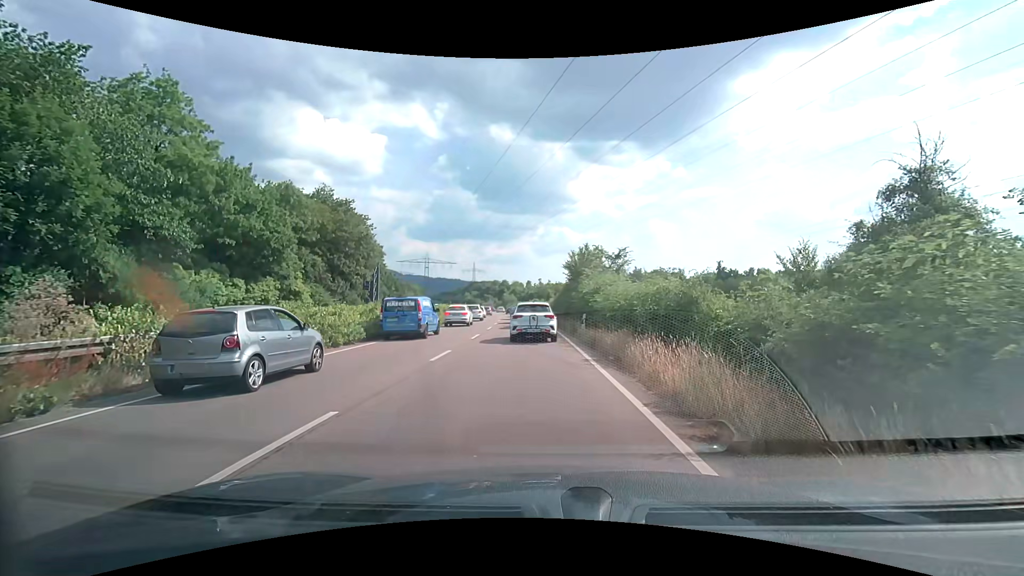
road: trunk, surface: asphalt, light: Day
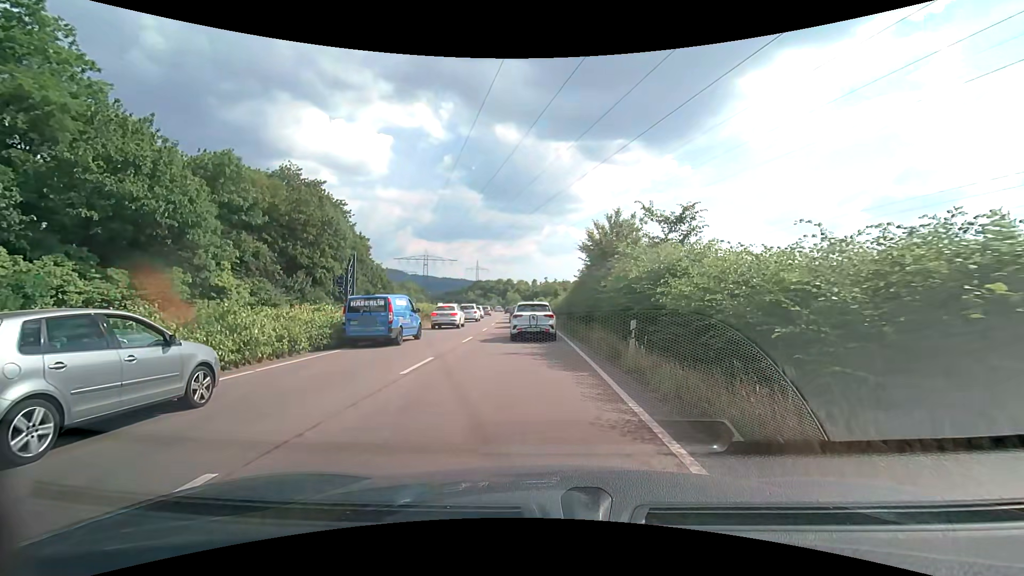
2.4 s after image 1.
(-0.2, +11.5) m; -2°
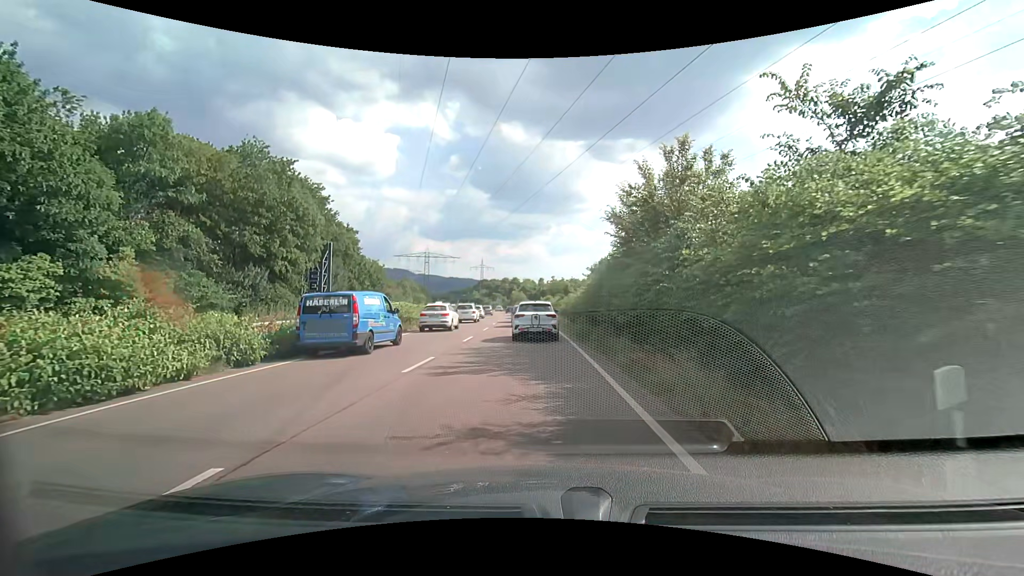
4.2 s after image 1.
(0.0, +9.0) m; 0°
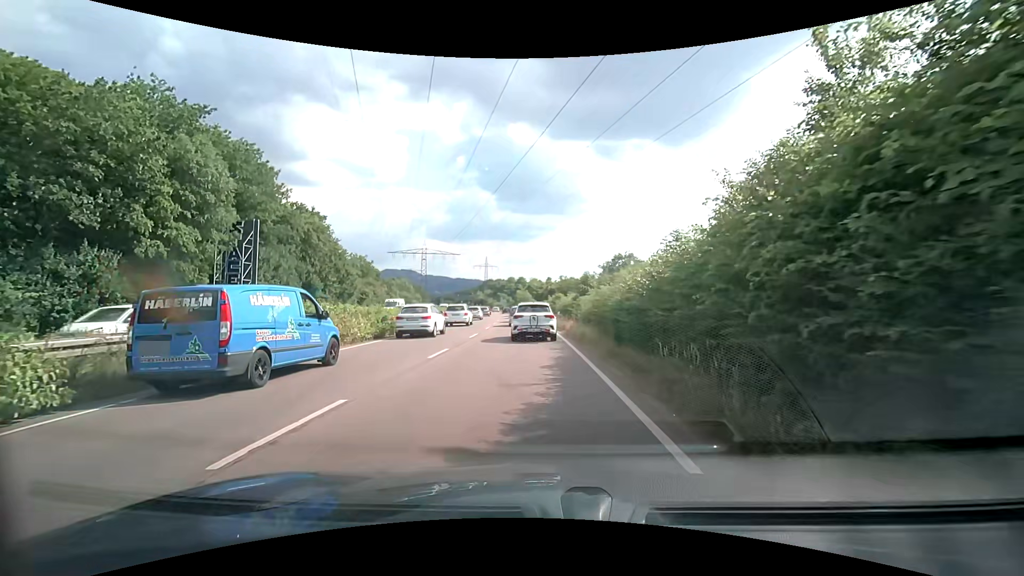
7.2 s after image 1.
(-0.2, +15.0) m; -2°
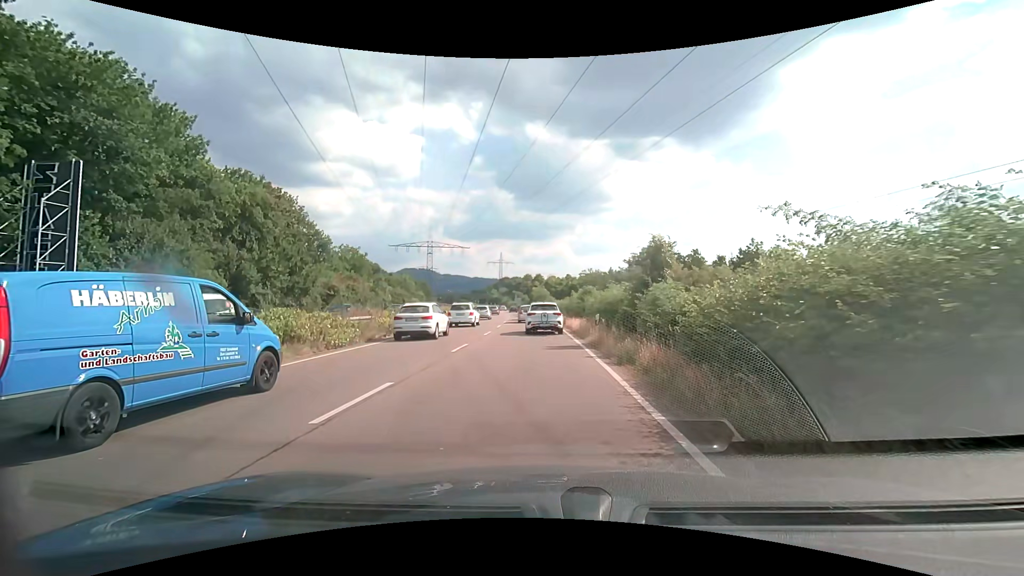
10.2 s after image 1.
(-0.1, +16.6) m; -1°
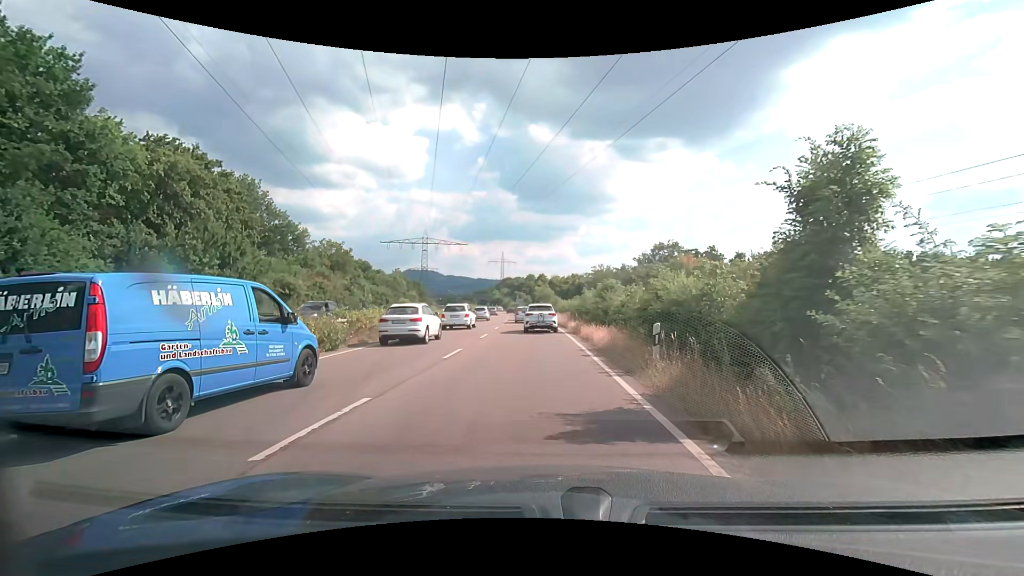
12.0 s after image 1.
(-0.1, +10.5) m; -1°
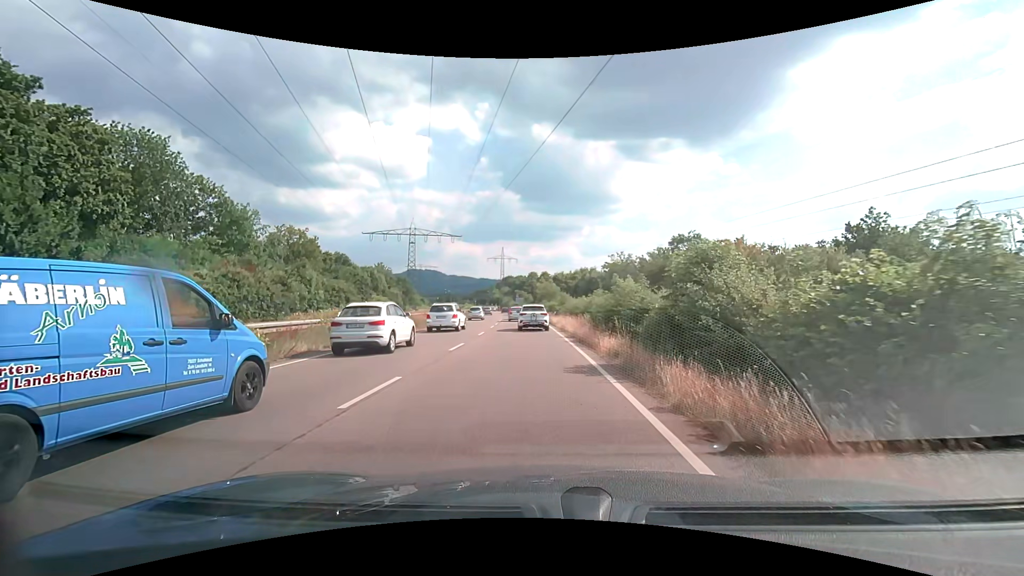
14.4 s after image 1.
(0.0, +15.9) m; 0°
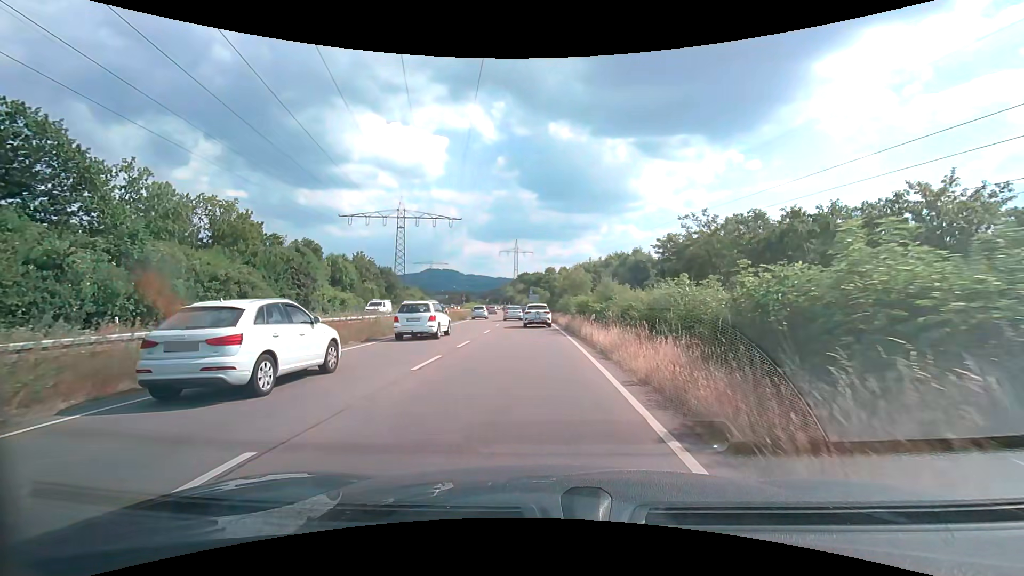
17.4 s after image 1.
(-0.3, +23.3) m; -2°
(0, +10) (0, +20) (0, +30) (-1, +40) (-1, +50) (-2, +60) (-2, +70) (-3, +80) (-4, +90) (-5, +100) m
